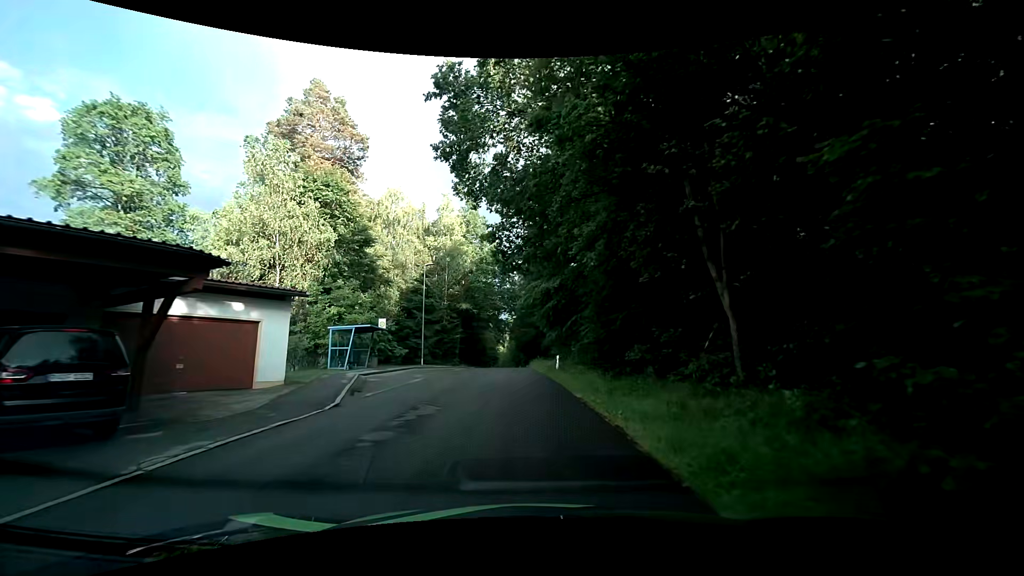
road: residential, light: Day
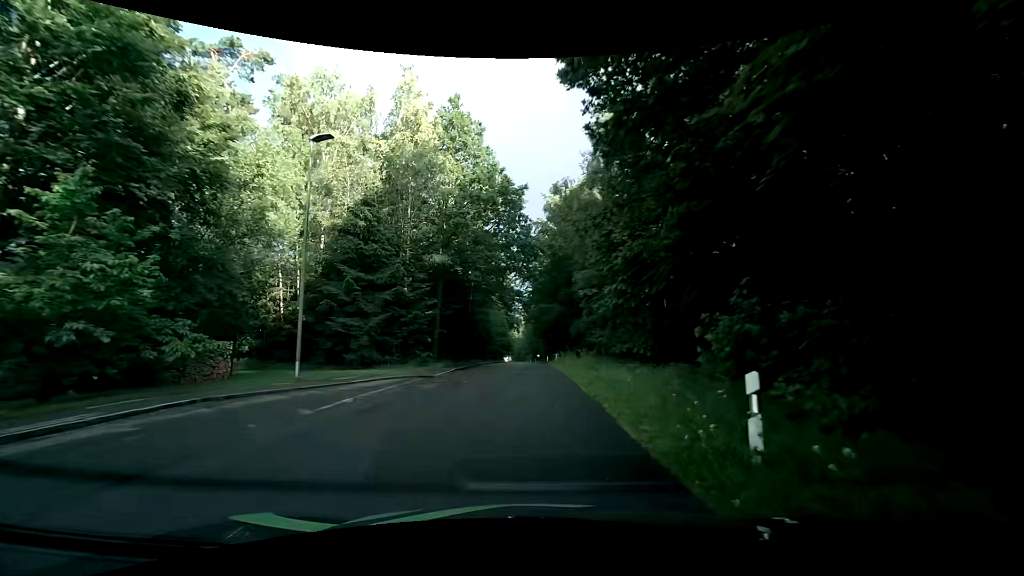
(+0.2, +24.3) m; -1°
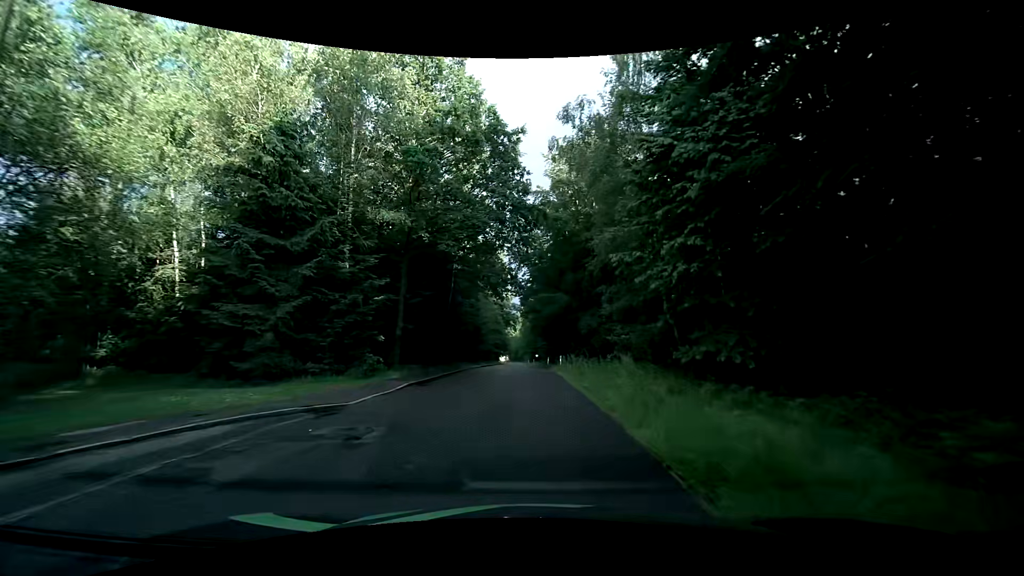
(+0.1, +10.0) m; +2°
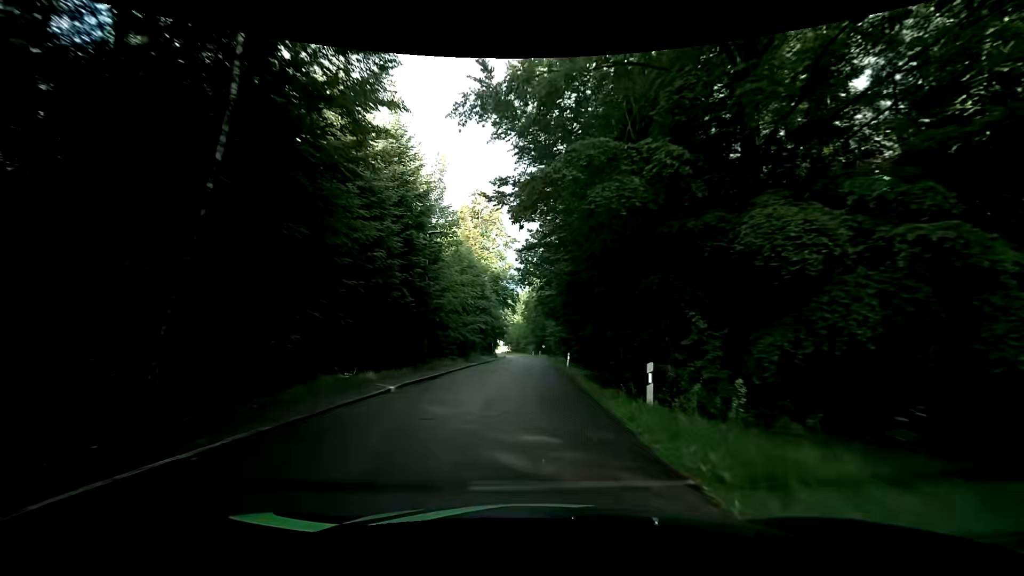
(-0.3, +27.4) m; +1°
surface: asphalt
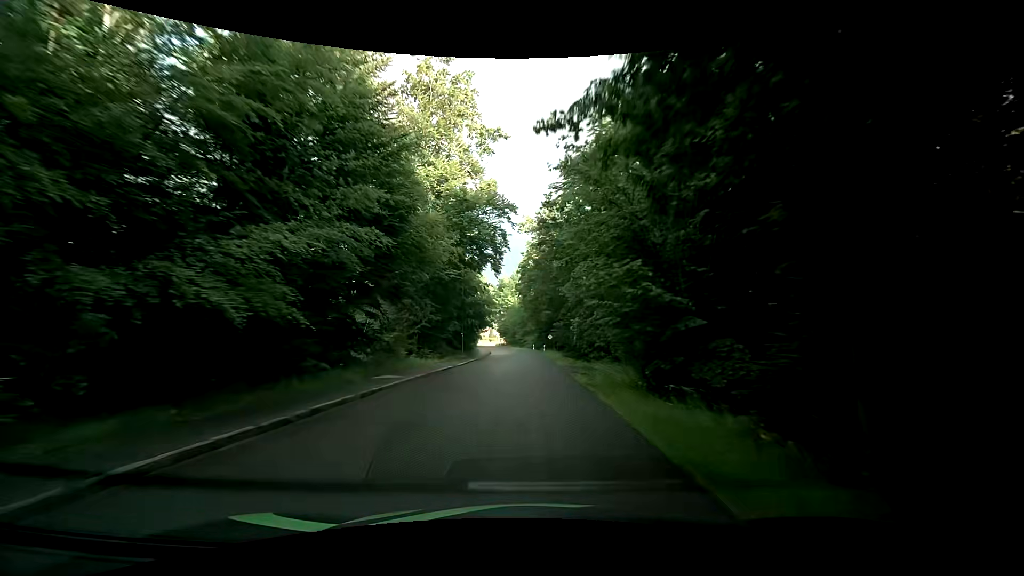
(-1.0, +33.9) m; -1°
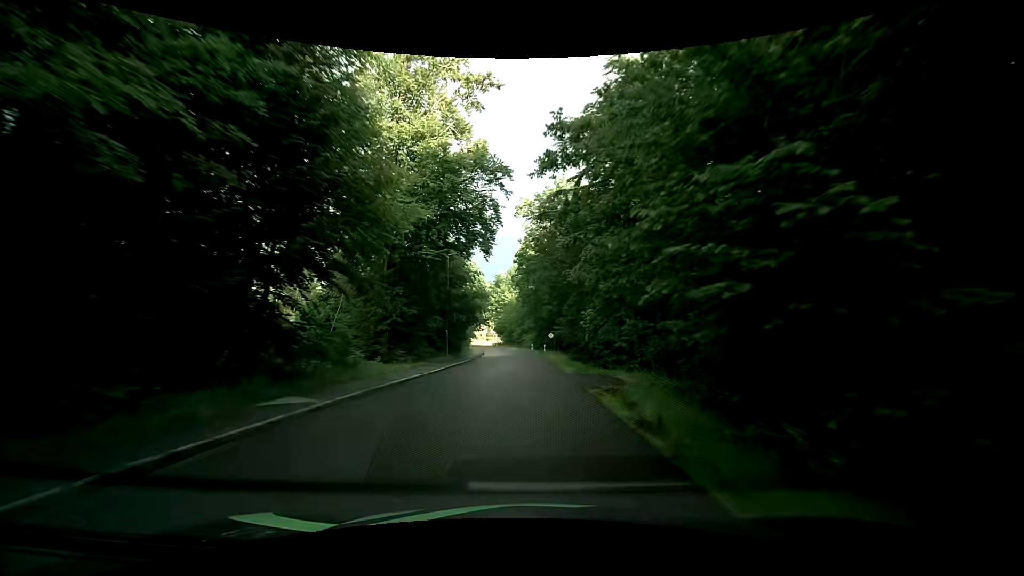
(0.0, +7.3) m; +1°
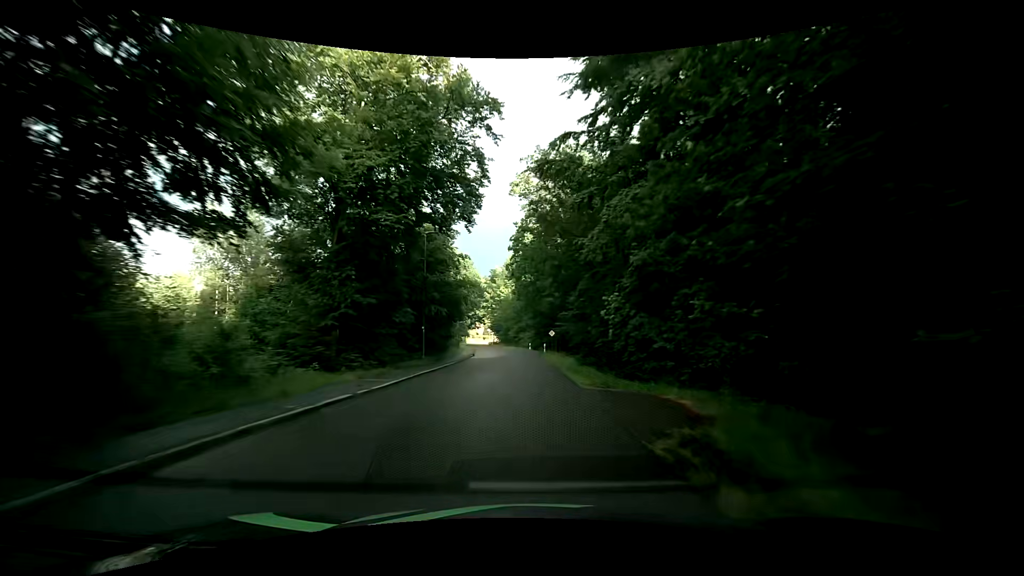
(0.0, +7.4) m; 0°
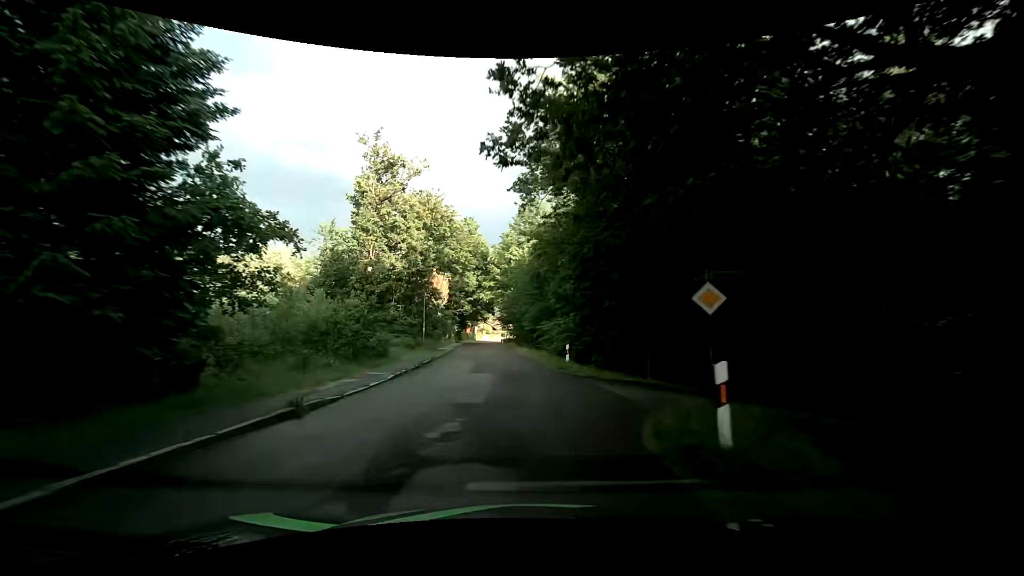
(-0.8, +37.8) m; -4°
(0, +10) (0, +20) (-1, +30) (-1, +40) (-2, +50) (-3, +60) (-4, +70) (-5, +80) (-6, +90) (-7, +100) m
